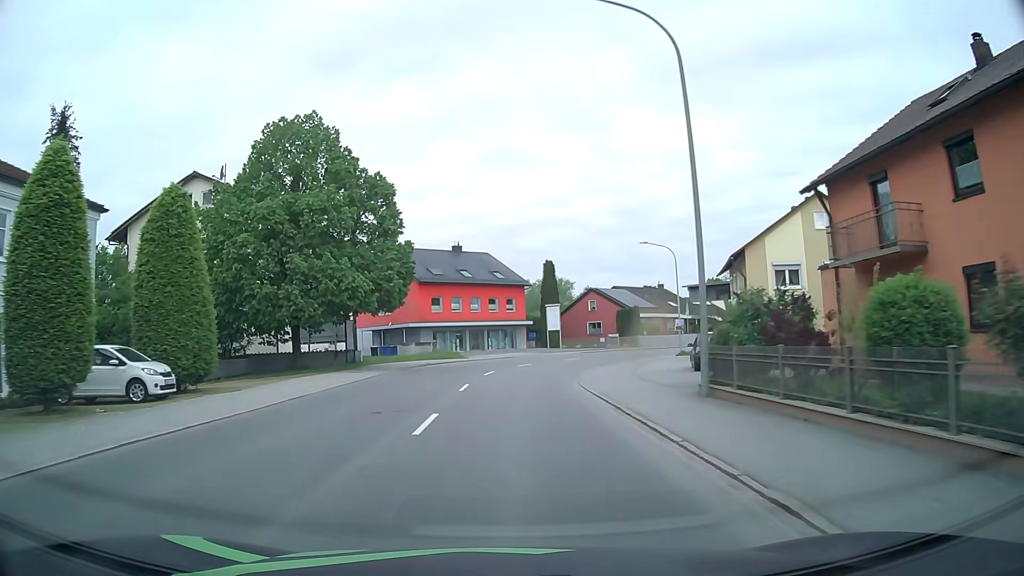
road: primary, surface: asphalt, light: Day
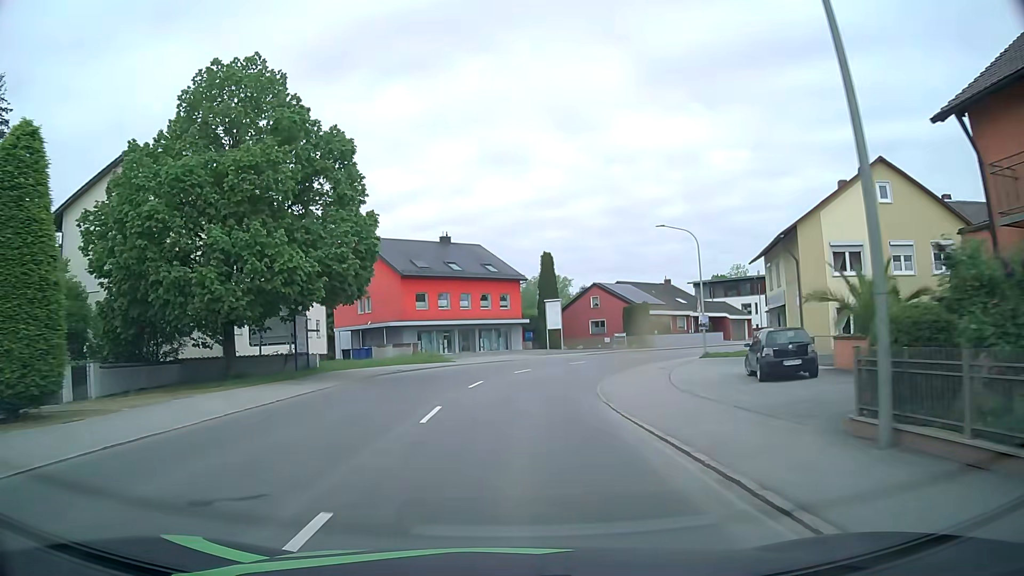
(0.0, +7.4) m; +1°
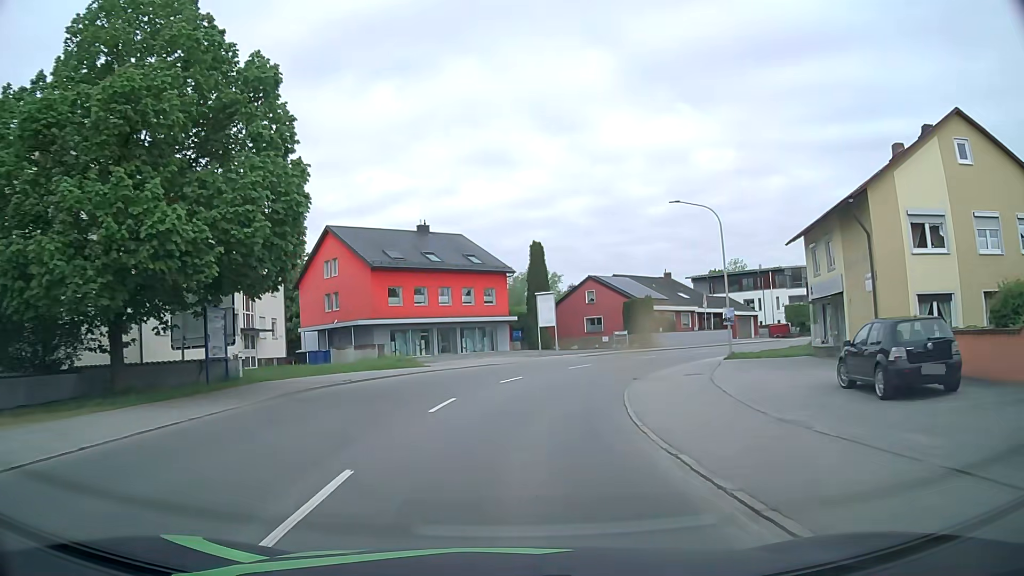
(0.0, +7.2) m; +1°
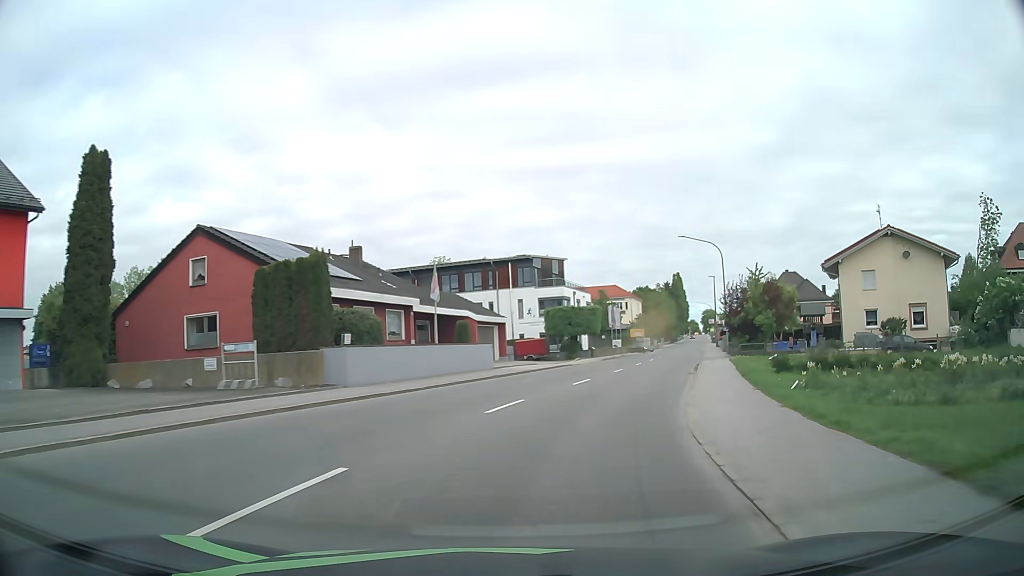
(+6.2, +33.6) m; +27°
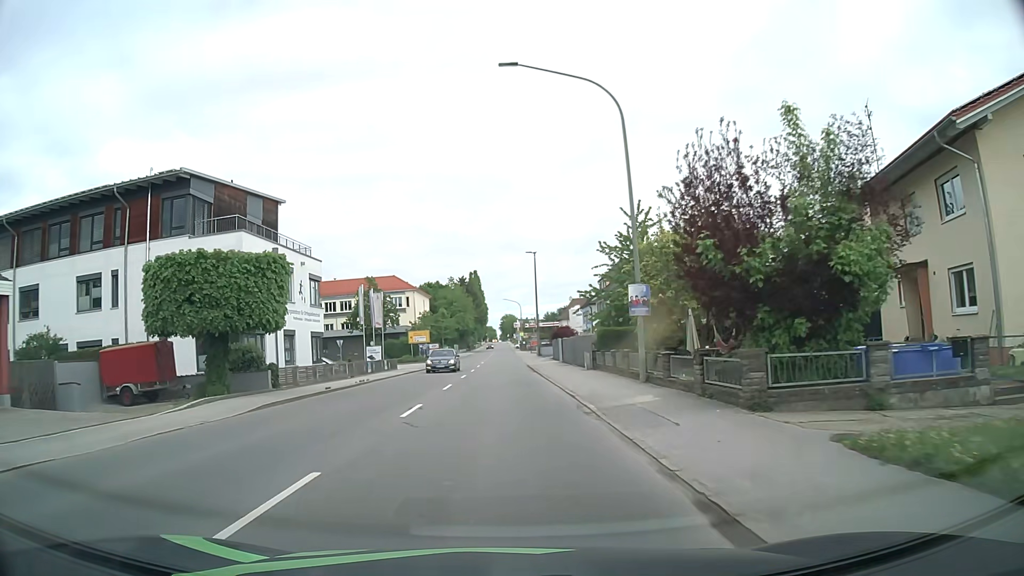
(+8.1, +34.4) m; +18°
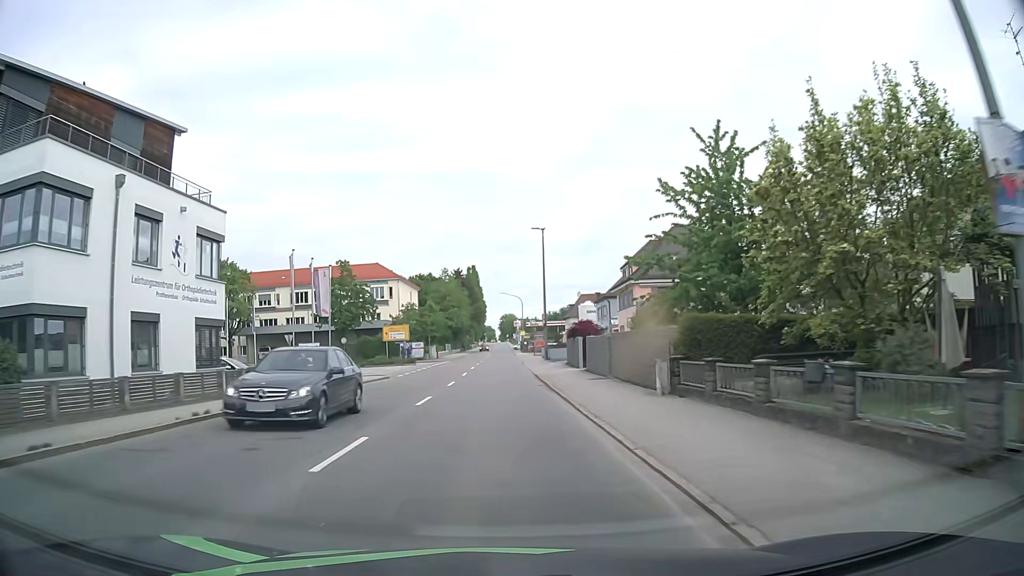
(0.0, +15.0) m; 0°
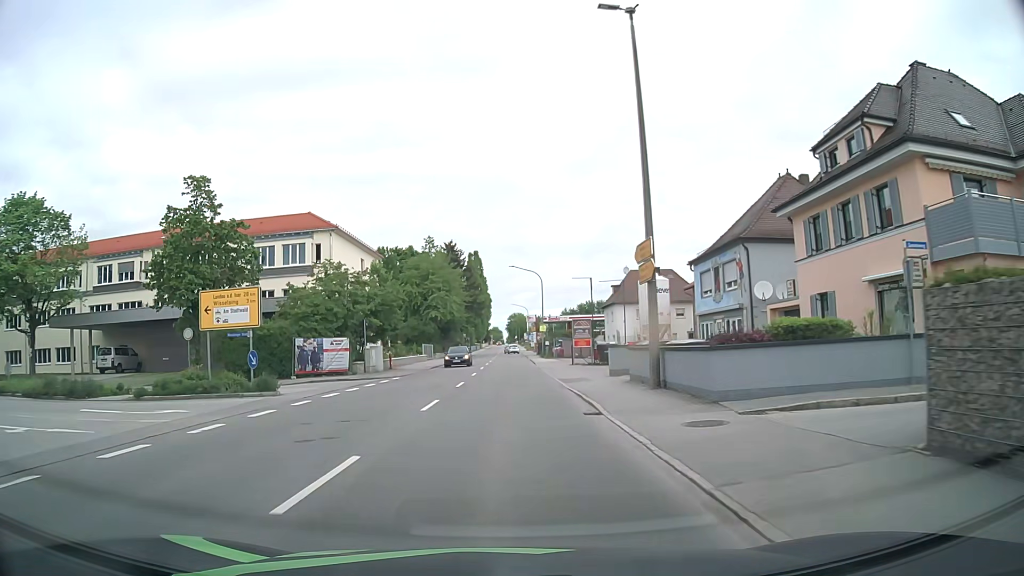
(-0.4, +38.2) m; 0°
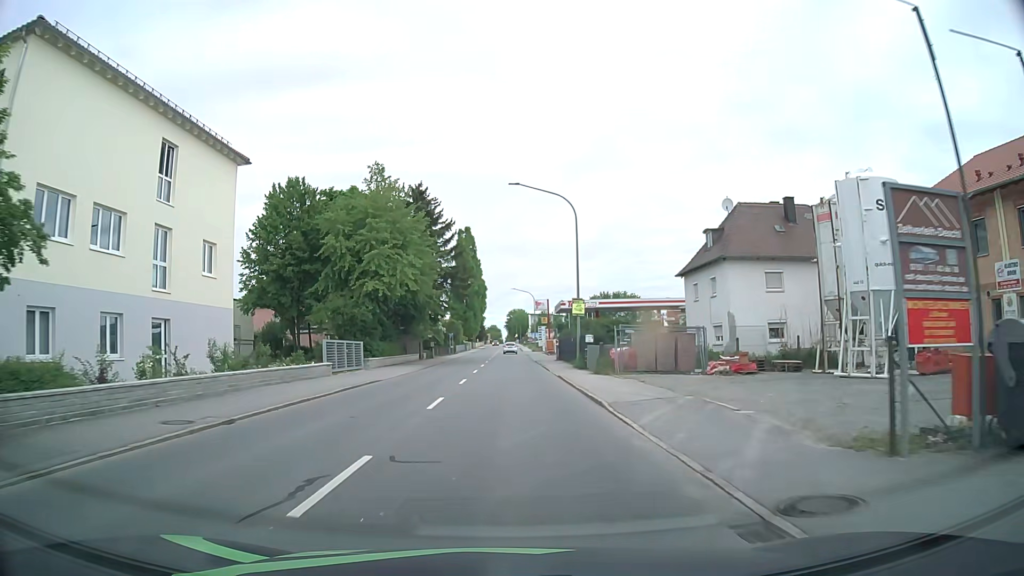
(0.0, +36.1) m; 0°
